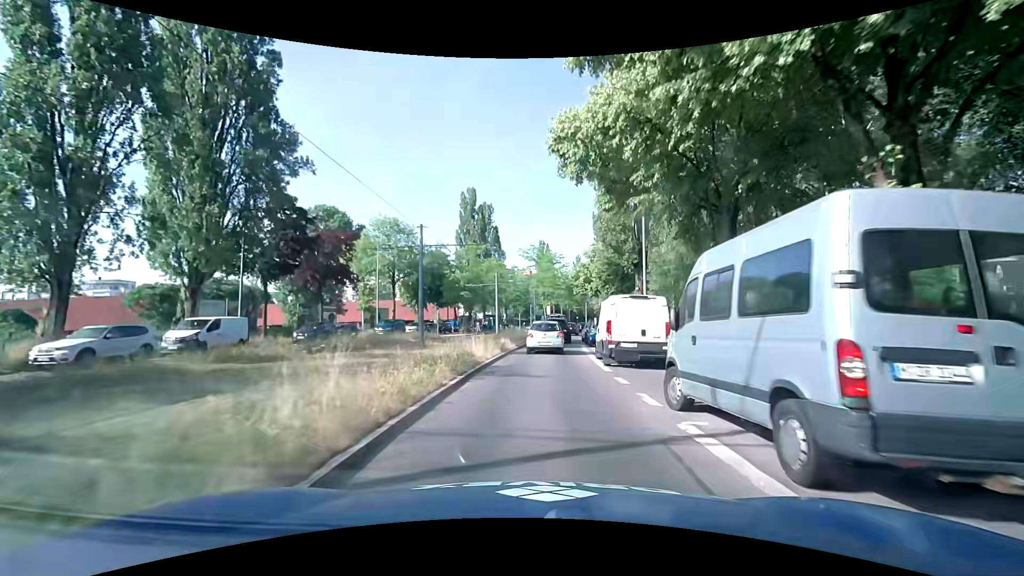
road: secondary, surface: asphalt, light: Day
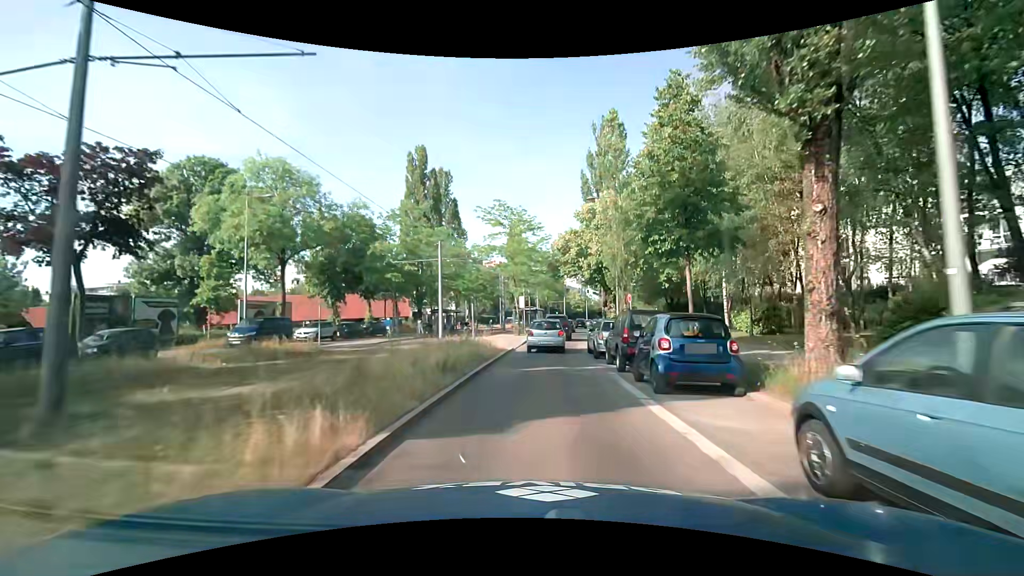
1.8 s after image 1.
(+1.0, +20.7) m; +5°
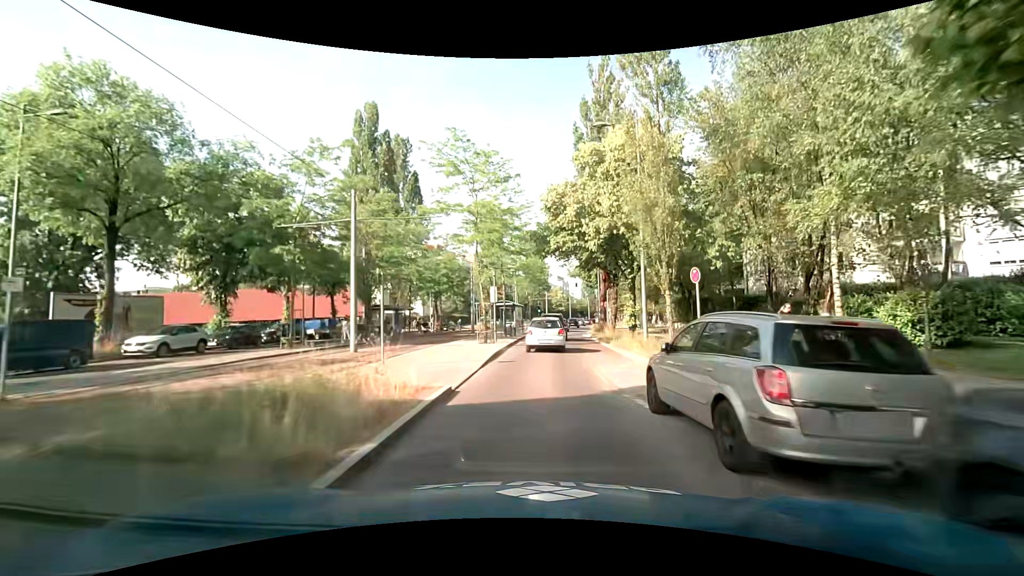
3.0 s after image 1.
(+0.1, +13.9) m; +2°
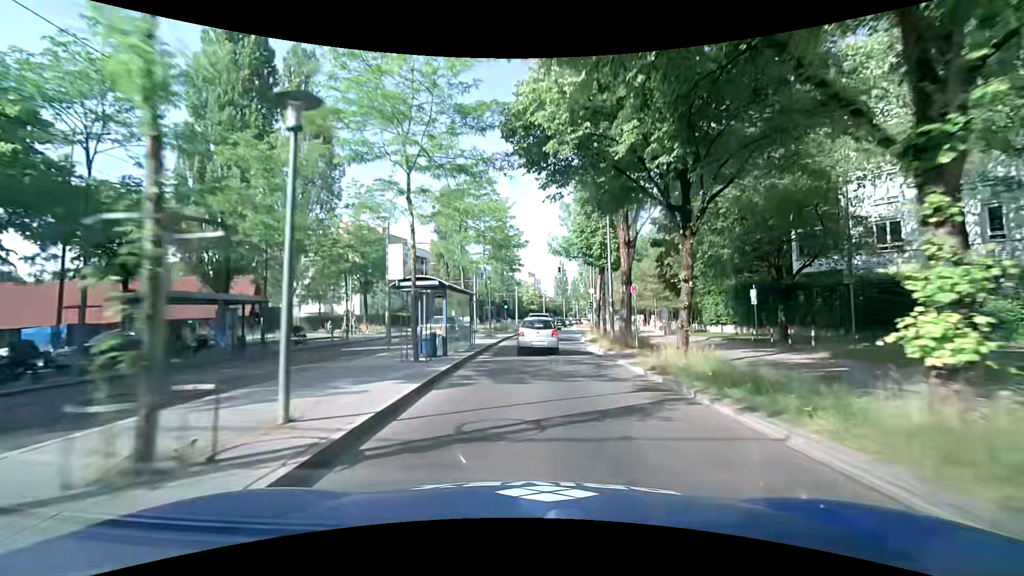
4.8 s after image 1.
(+0.5, +20.8) m; +4°
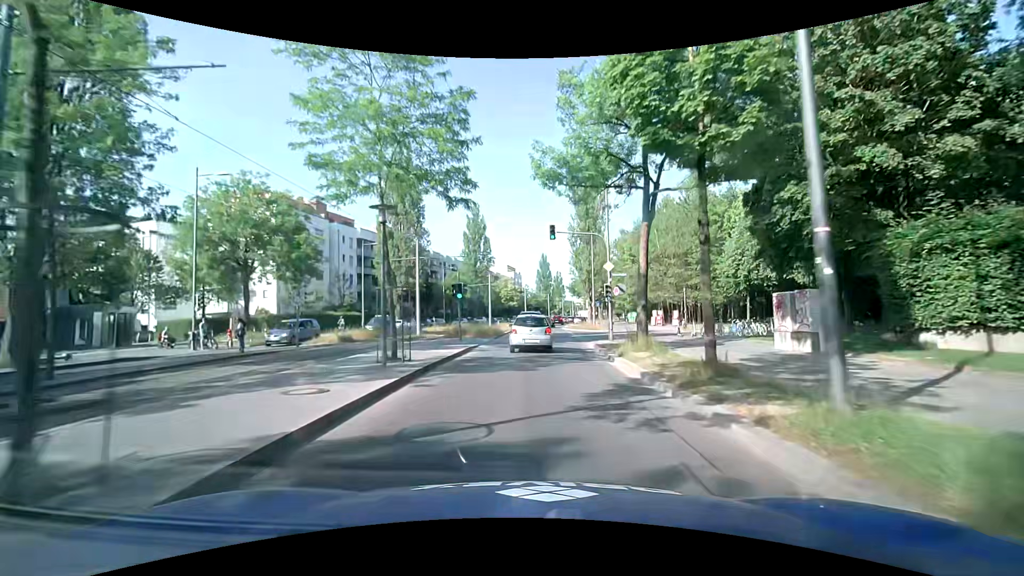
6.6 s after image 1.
(+0.1, +20.4) m; +1°
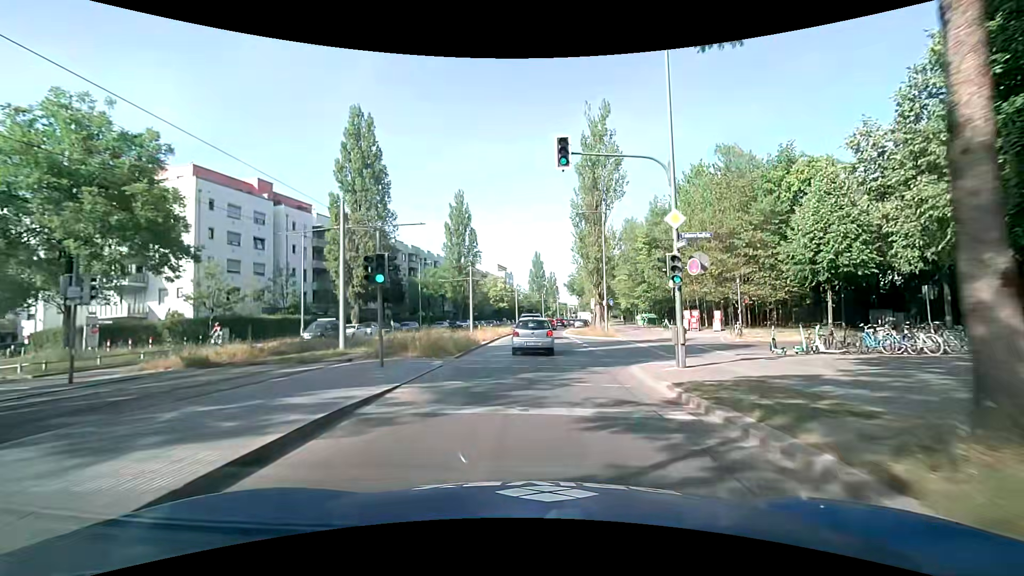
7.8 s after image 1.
(+0.1, +13.5) m; +1°
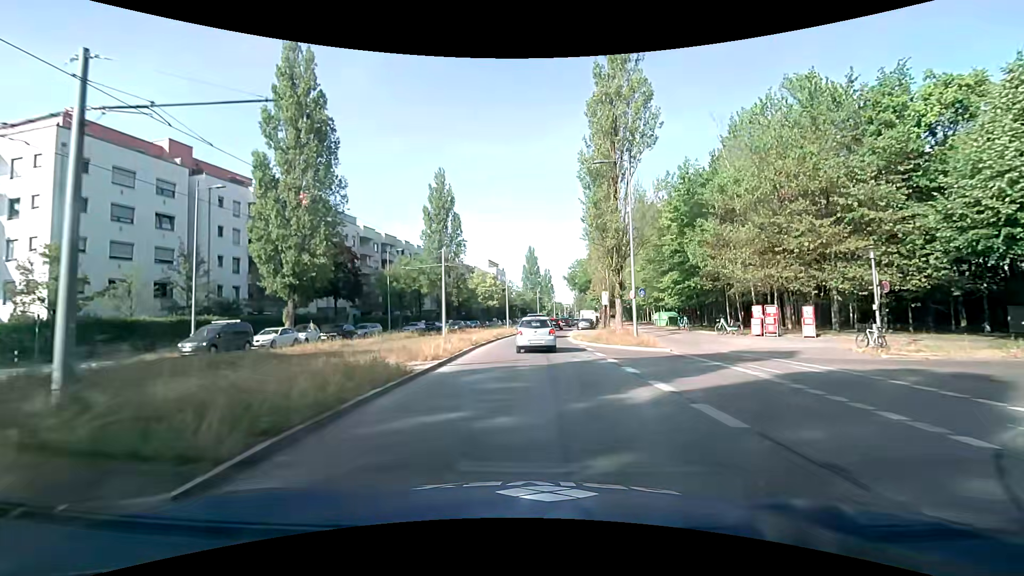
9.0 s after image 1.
(0.0, +13.4) m; 0°
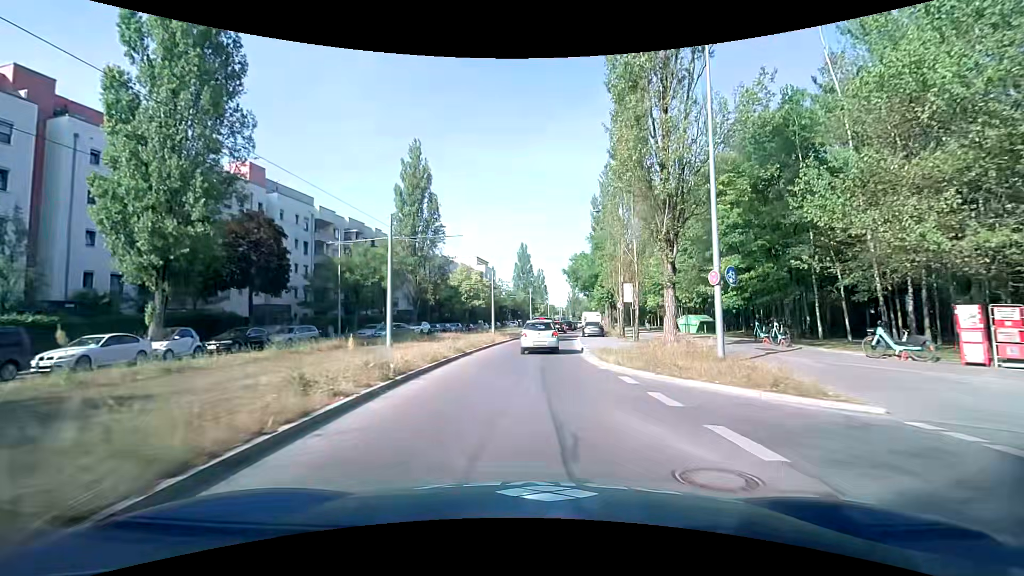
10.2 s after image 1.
(+0.1, +13.4) m; +1°
(0, +10) (0, +20) (+1, +30) (+2, +40) (+3, +50) (+4, +60) (+5, +70) (+7, +80) (+8, +90) (+10, +99) m
